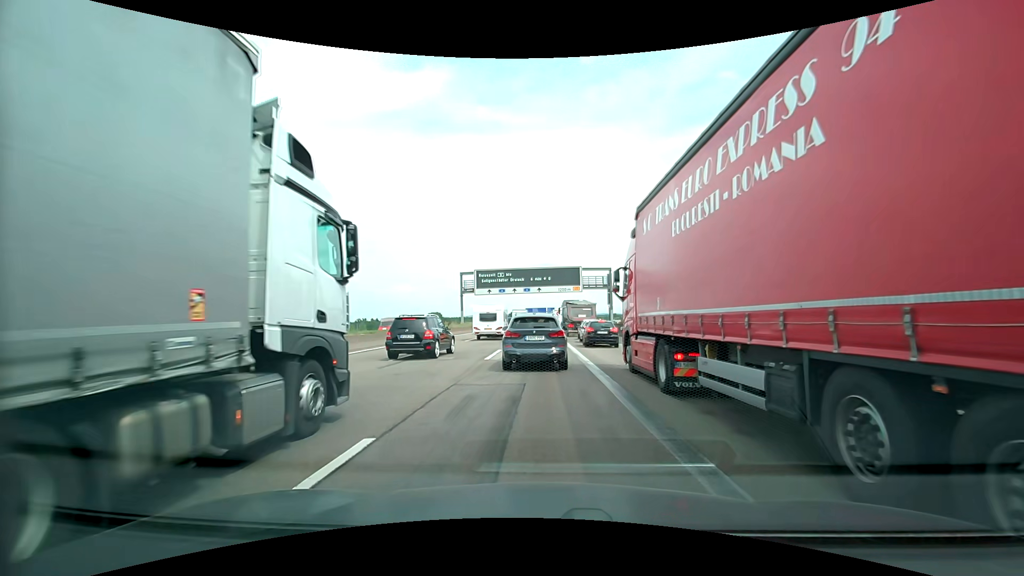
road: motorway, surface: asphalt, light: Day
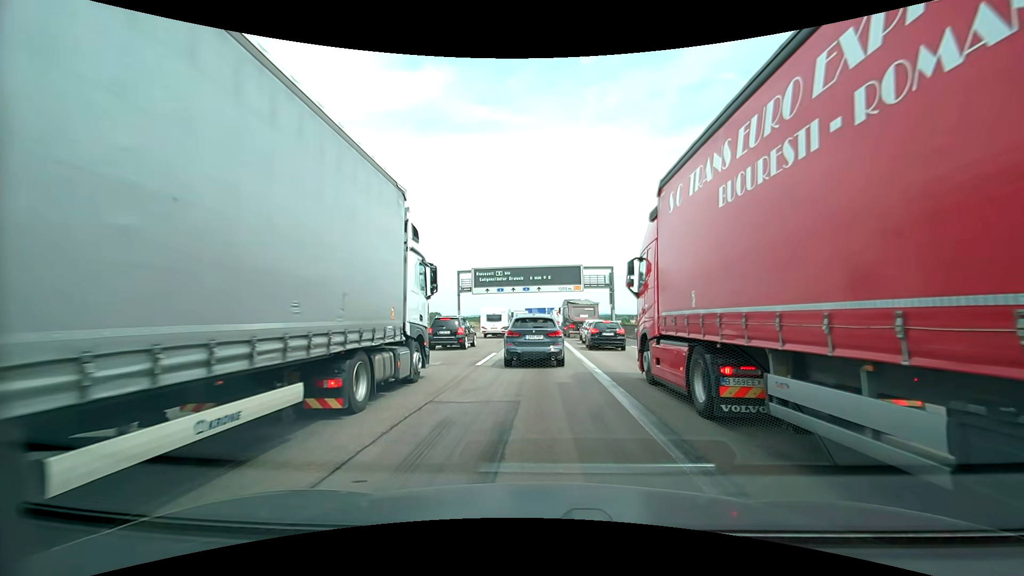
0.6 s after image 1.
(0.0, +2.3) m; -1°
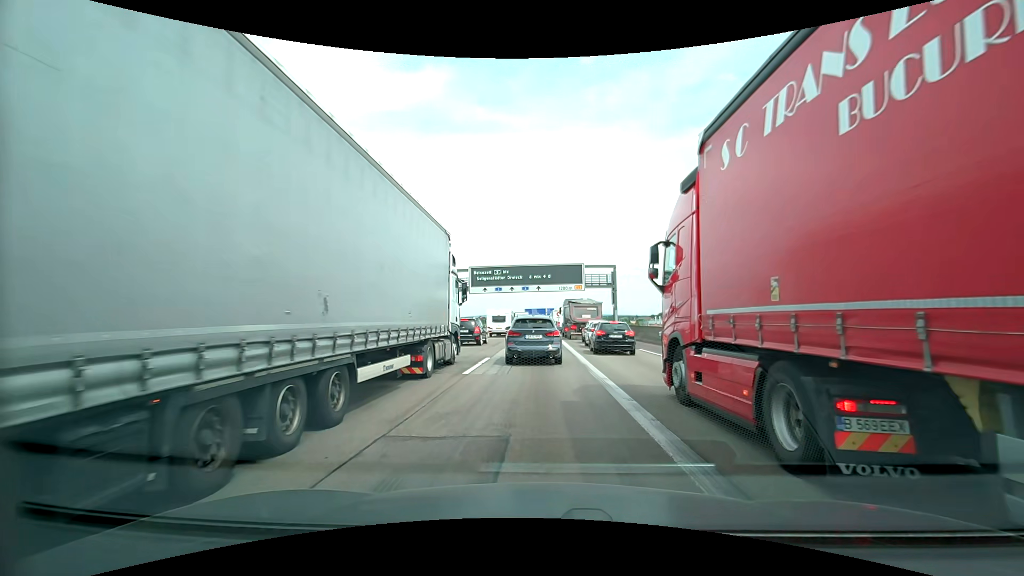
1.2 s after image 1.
(0.0, +2.6) m; +1°
